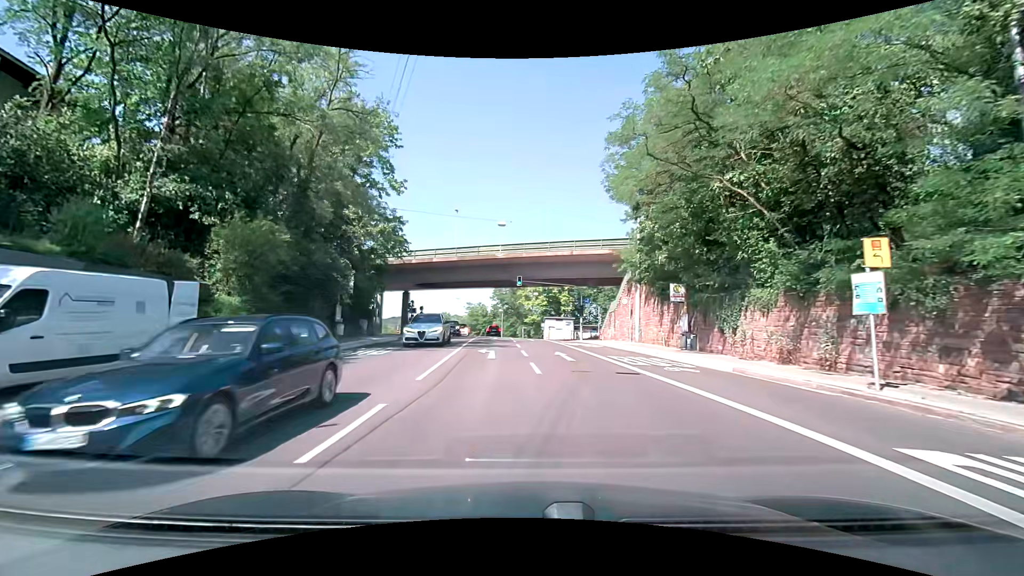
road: secondary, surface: asphalt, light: Day
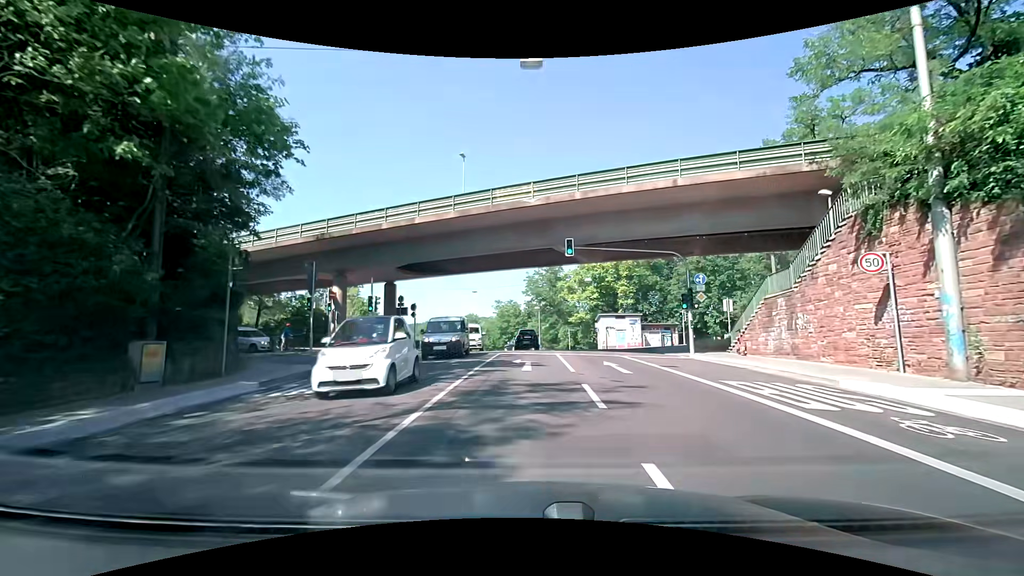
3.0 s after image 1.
(-0.9, +22.8) m; -2°
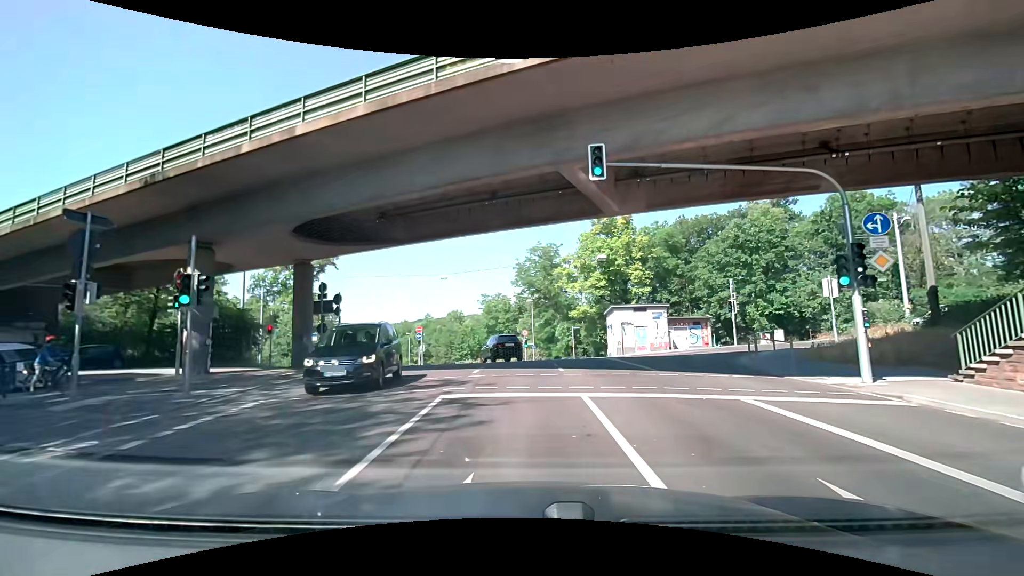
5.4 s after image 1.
(-0.1, +14.1) m; -1°
